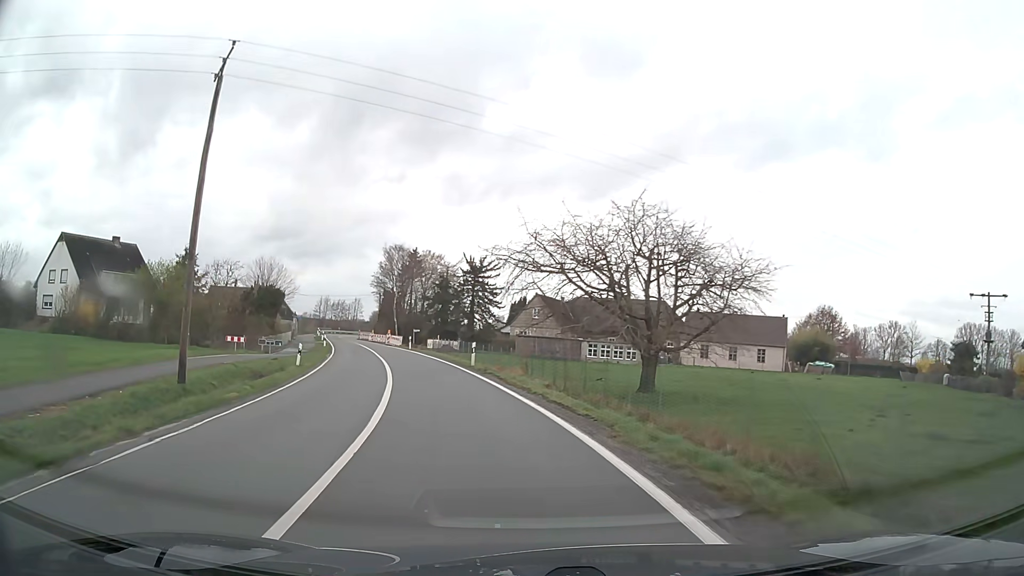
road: secondary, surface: asphalt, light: Day
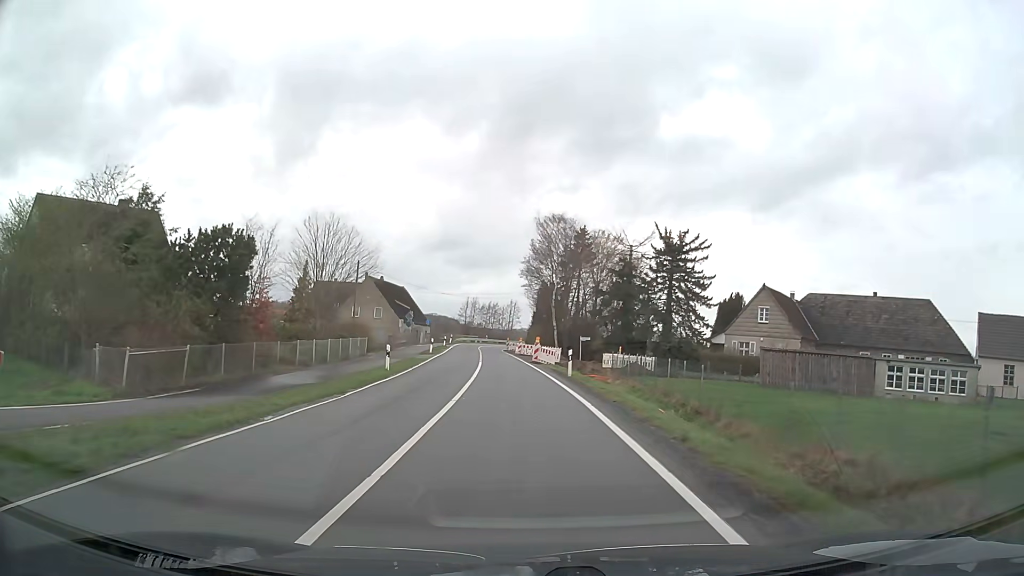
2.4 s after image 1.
(-4.5, +29.8) m; -16°
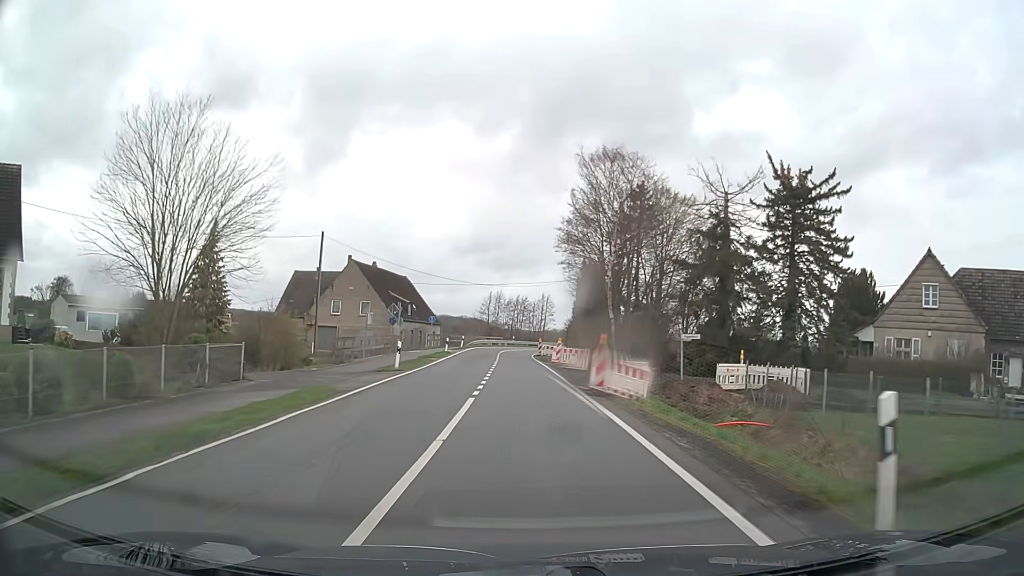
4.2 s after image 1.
(-0.1, +22.7) m; -1°
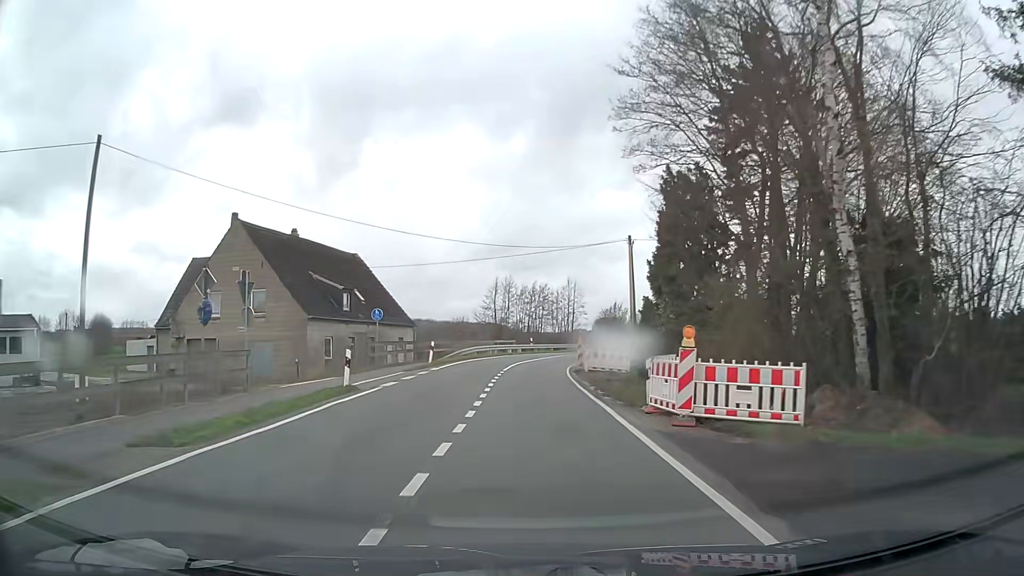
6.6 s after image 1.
(-0.4, +30.4) m; -2°
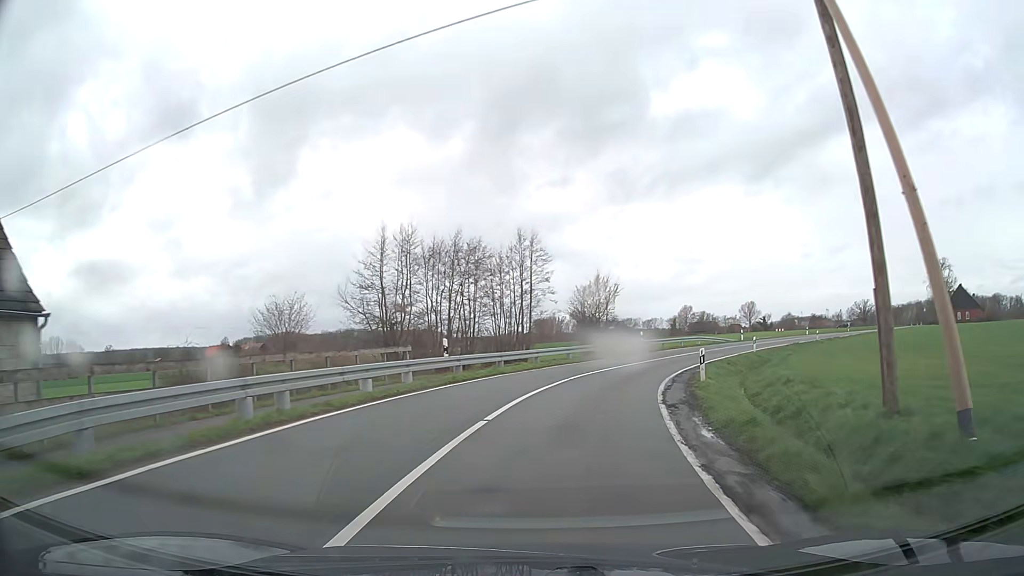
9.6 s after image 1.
(+0.6, +38.0) m; +5°
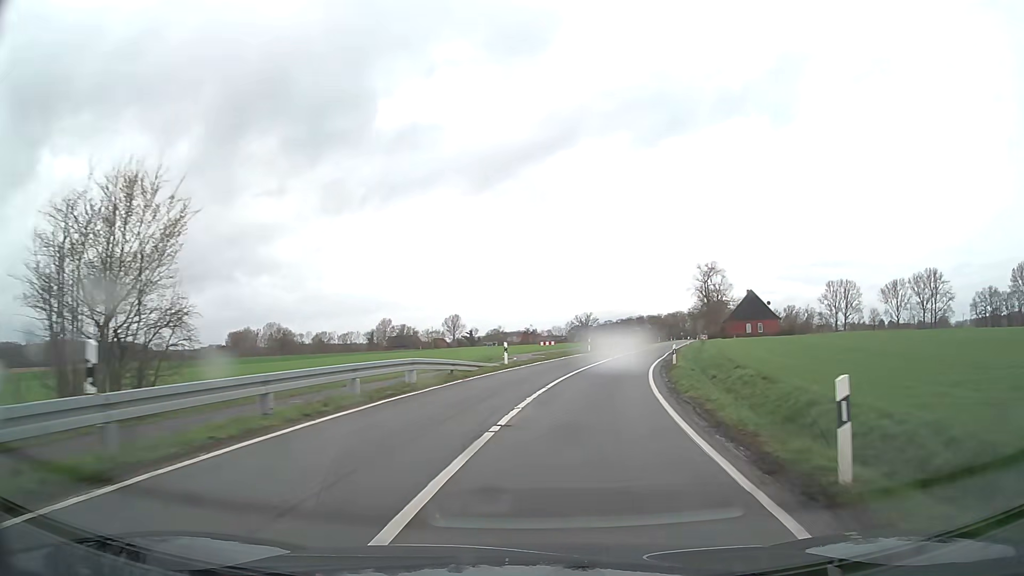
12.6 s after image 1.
(+8.3, +36.8) m; +25°
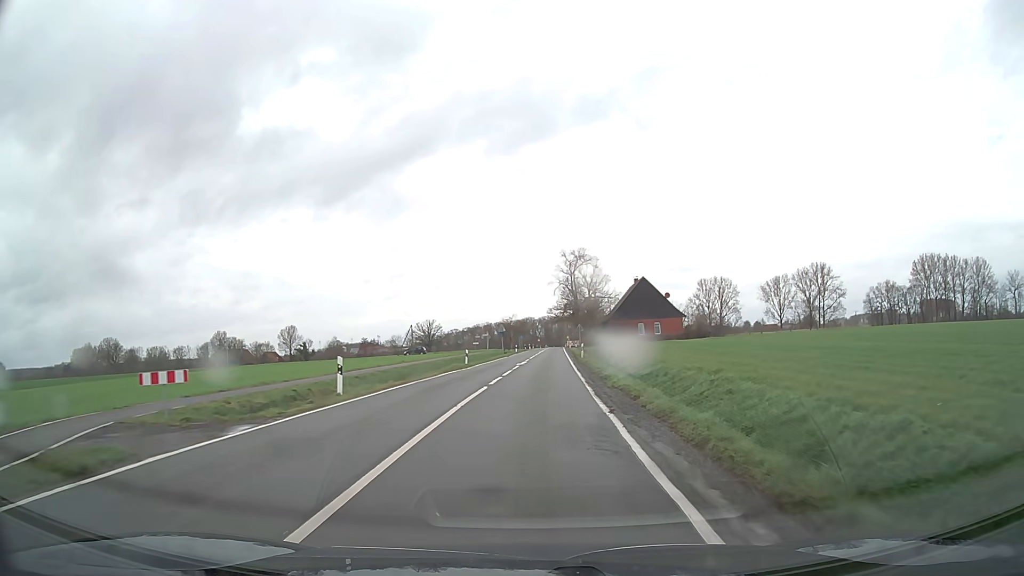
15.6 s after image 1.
(+5.9, +37.5) m; +14°
